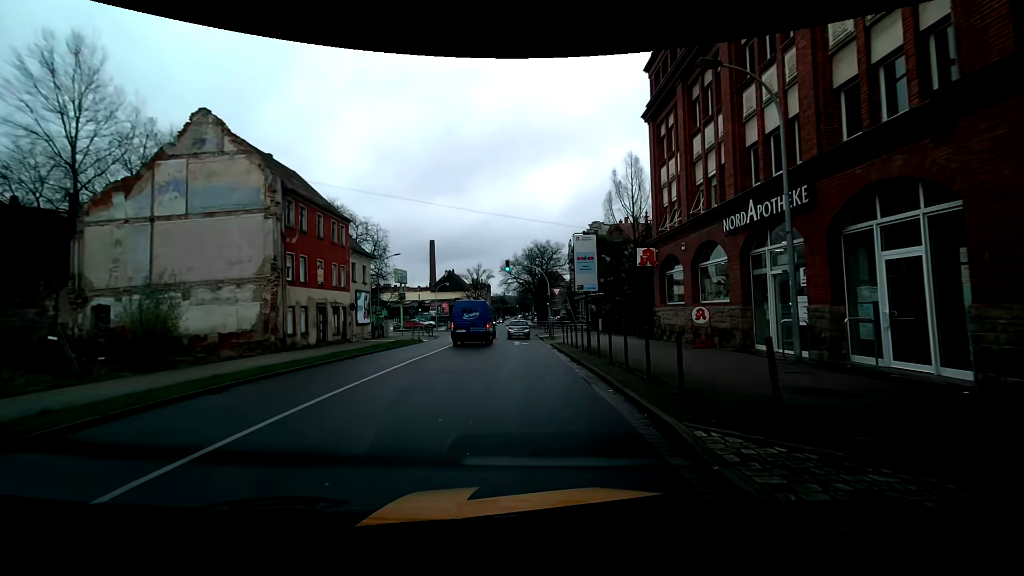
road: tertiary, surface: asphalt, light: Day
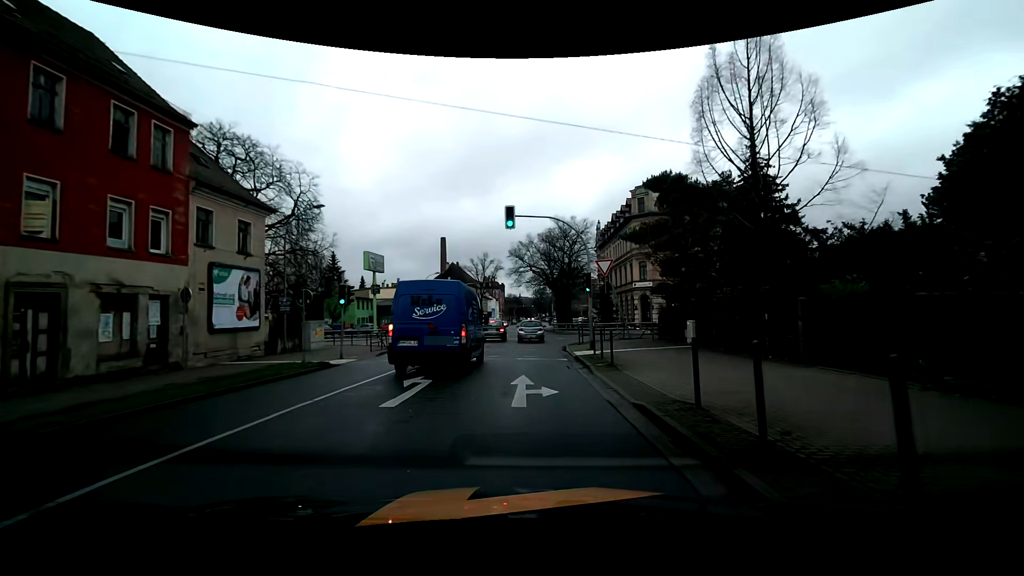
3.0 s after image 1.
(-0.4, +20.6) m; -1°
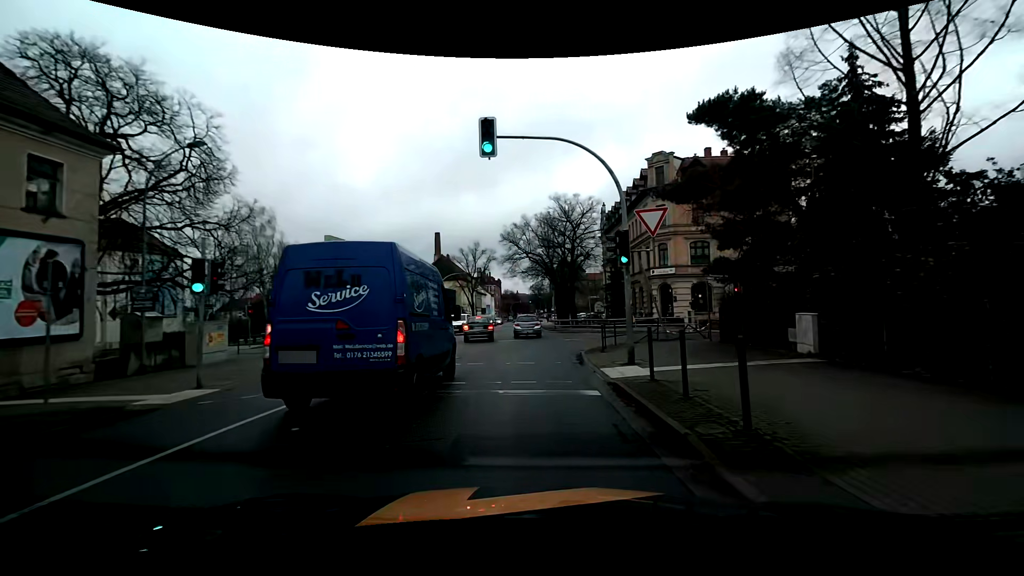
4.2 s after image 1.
(0.0, +9.3) m; 0°
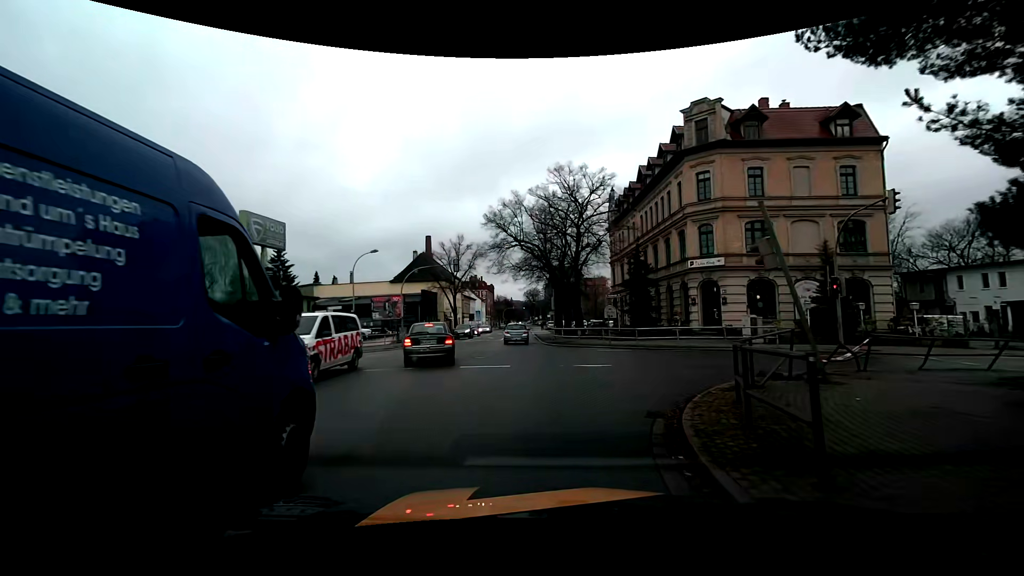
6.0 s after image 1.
(0.0, +12.0) m; -1°
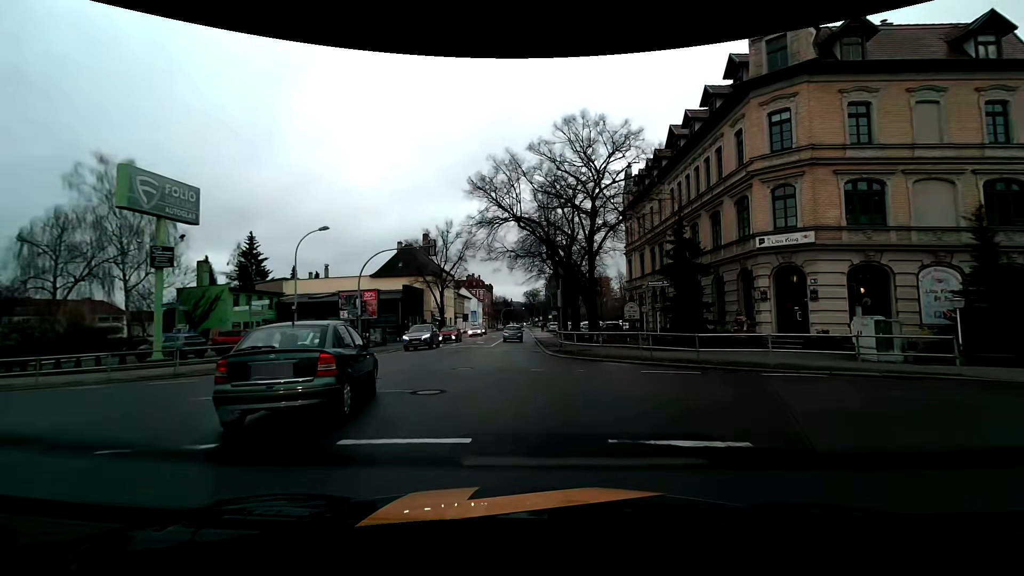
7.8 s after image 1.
(0.0, +9.6) m; 0°
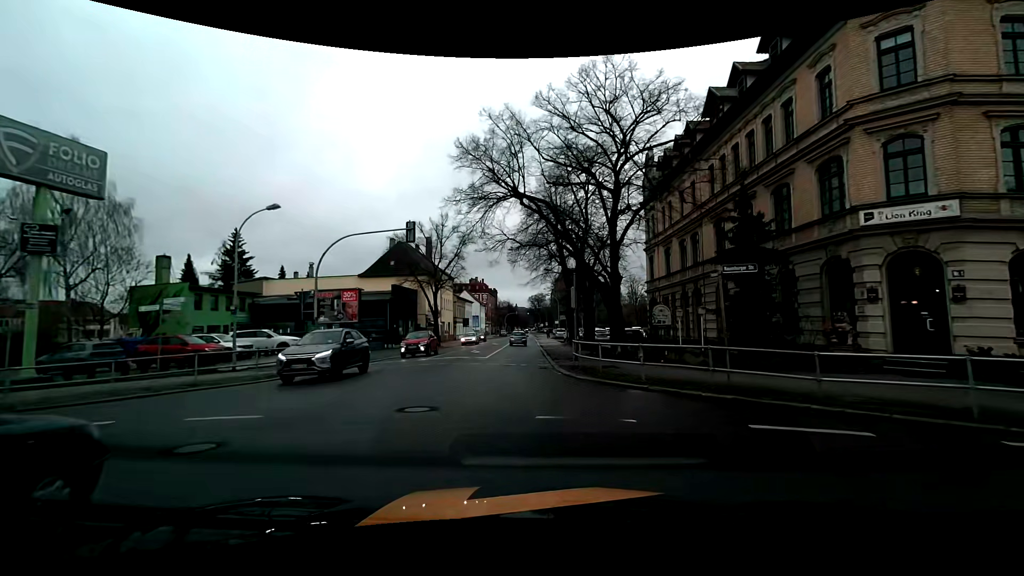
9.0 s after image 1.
(0.0, +7.0) m; 0°
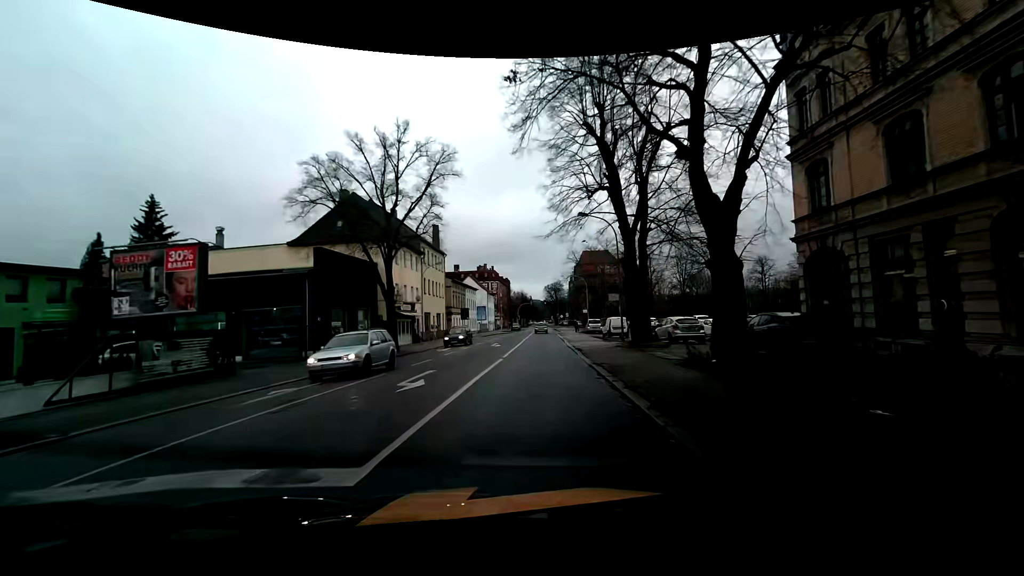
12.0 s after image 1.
(-0.7, +22.5) m; -2°
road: primary
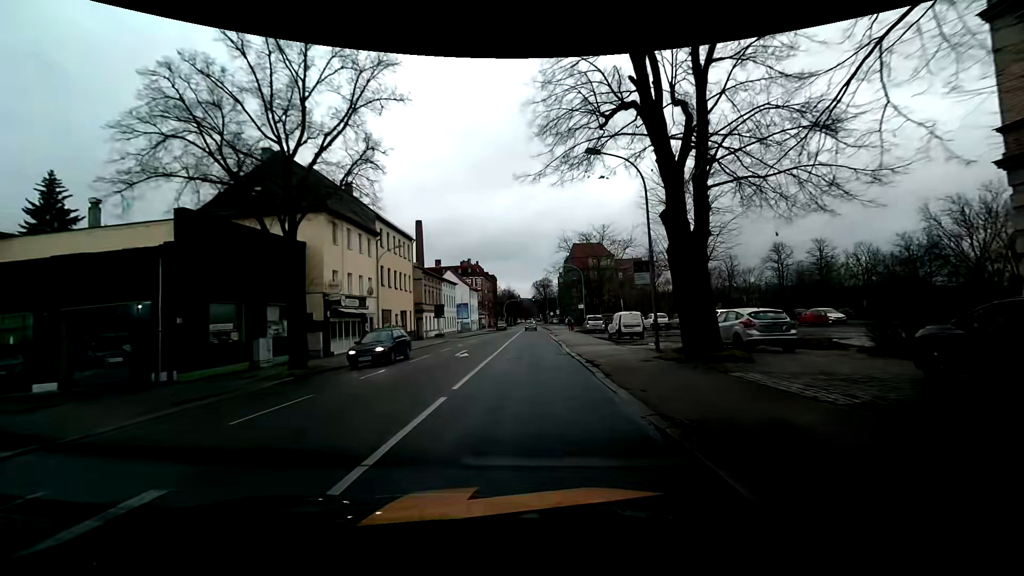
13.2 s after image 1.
(+0.1, +10.5) m; +2°
(0, +10) (0, +20) (0, +30) (0, +40) (0, +50) (0, +60) (0, +70) (0, +80) (0, +90) (0, +100) m
